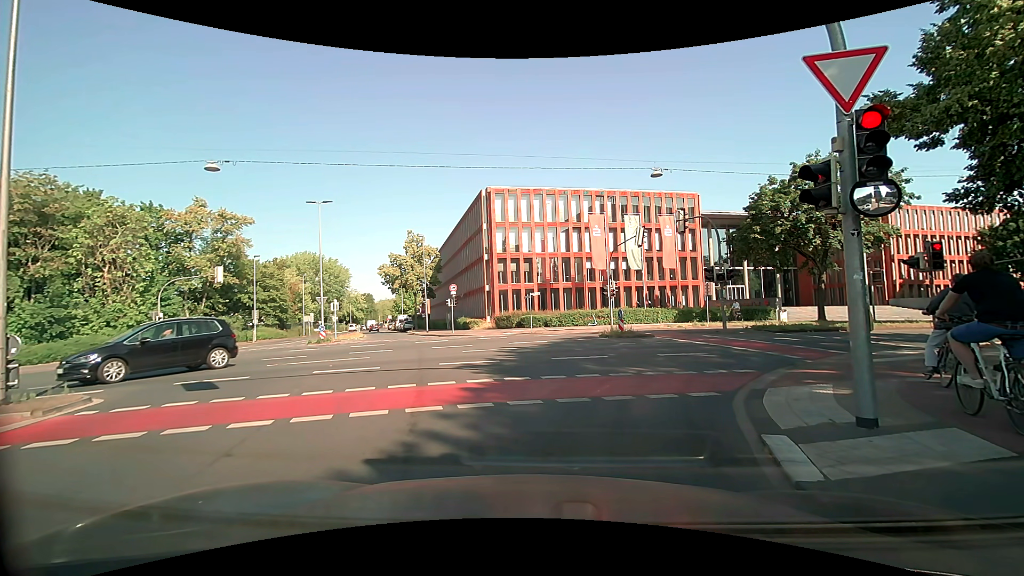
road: secondary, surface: asphalt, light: Day
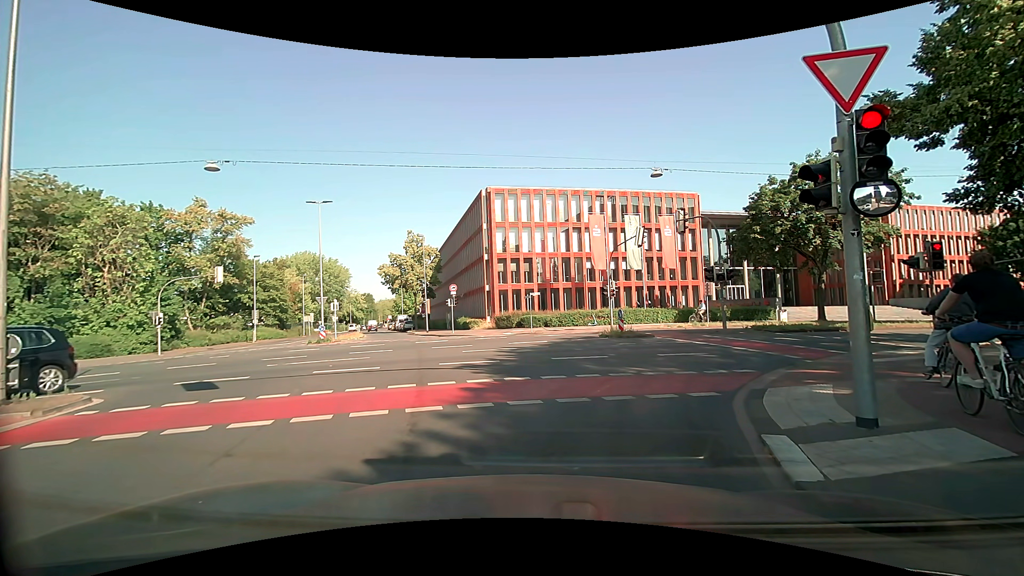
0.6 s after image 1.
(0.0, 0.0) m; 0°
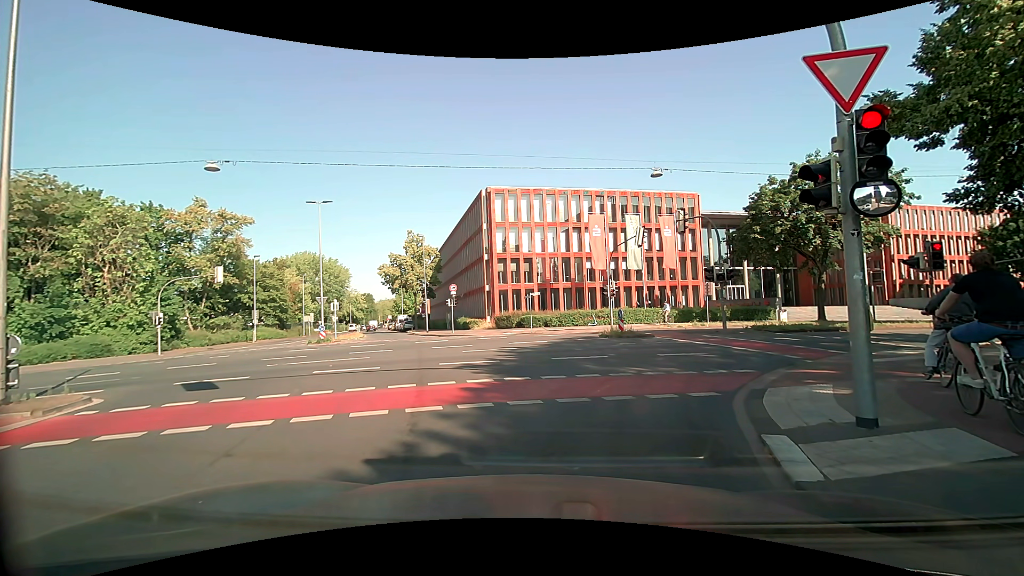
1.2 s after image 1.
(0.0, 0.0) m; 0°
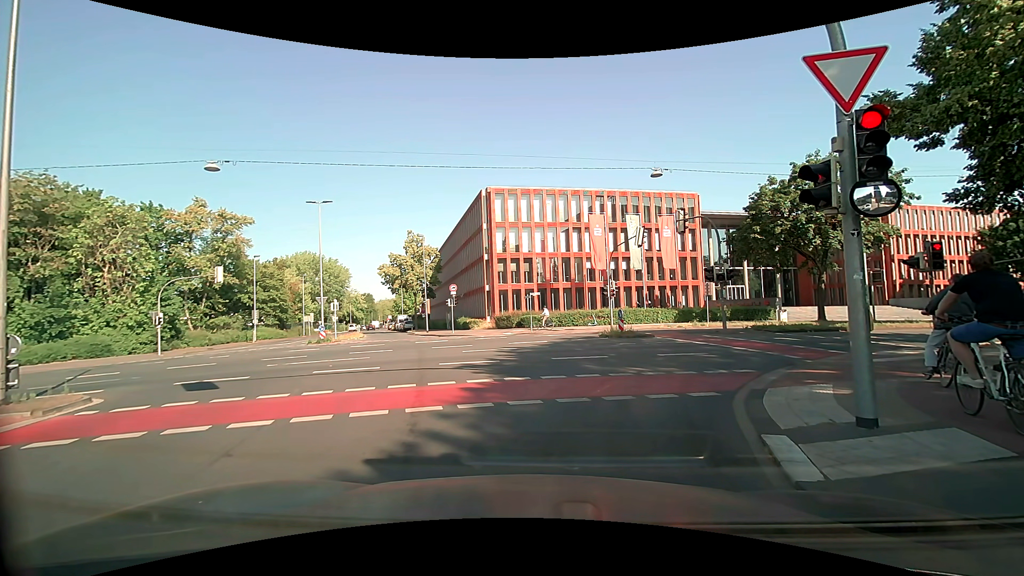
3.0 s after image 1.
(0.0, 0.0) m; 0°
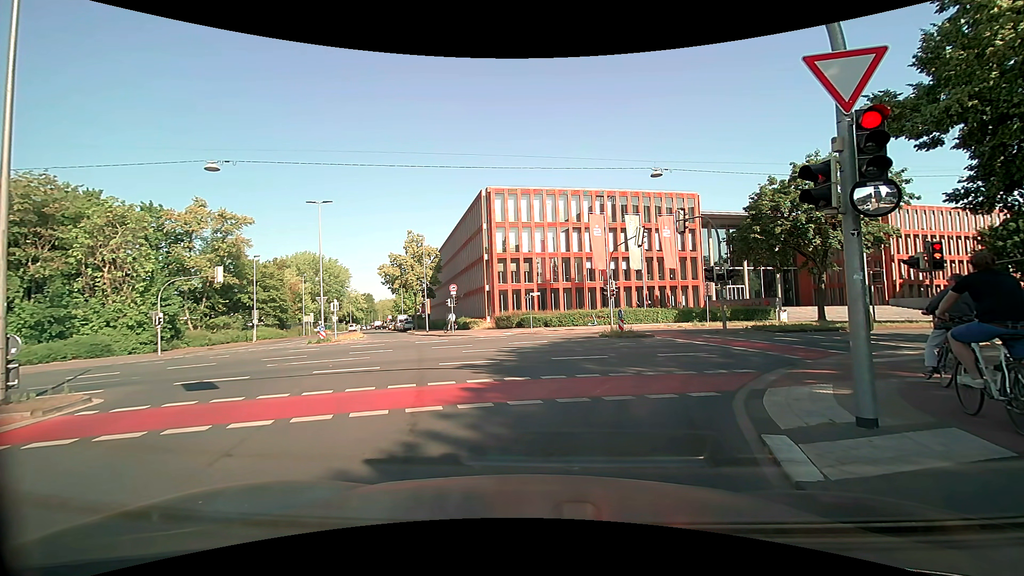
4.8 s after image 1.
(0.0, 0.0) m; 0°
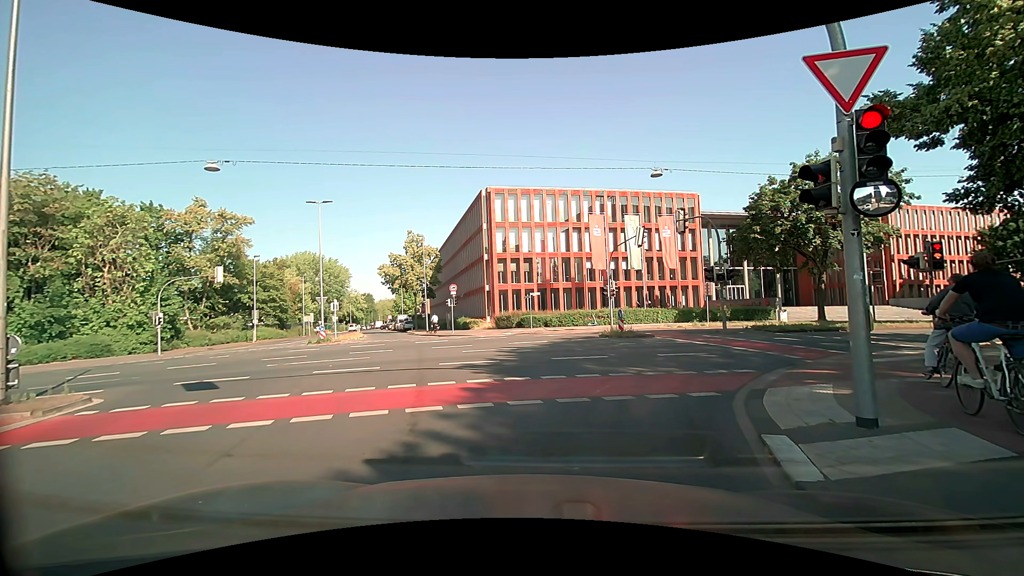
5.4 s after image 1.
(0.0, 0.0) m; 0°
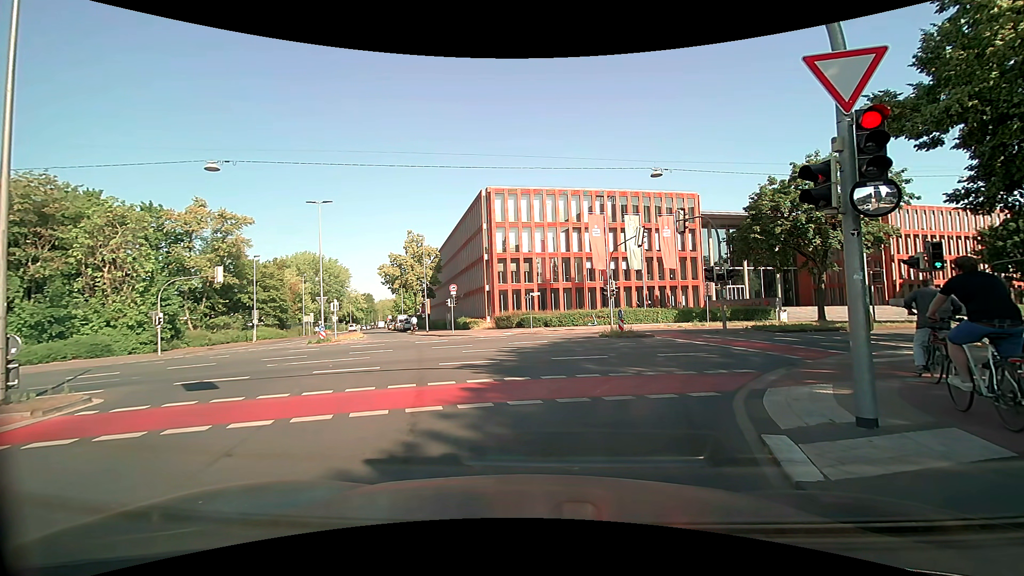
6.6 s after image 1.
(0.0, 0.0) m; 0°
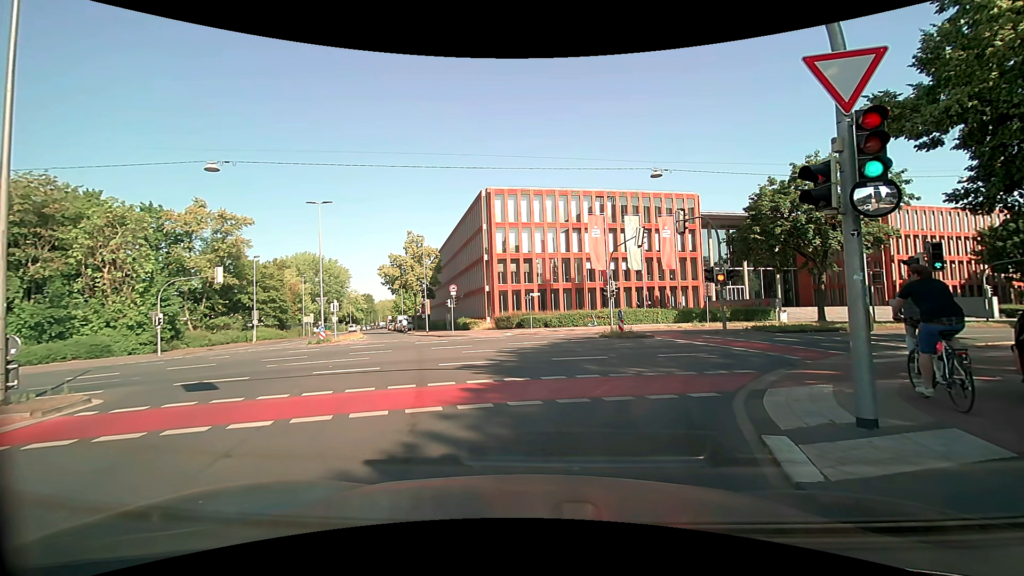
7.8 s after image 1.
(0.0, 0.0) m; 0°
(-1, +10) (-4, +20) (-7, +29) (-10, +38) (-14, +48) (-17, +57) (-21, +67) (-25, +76) (-28, +85) (-32, +94) m
